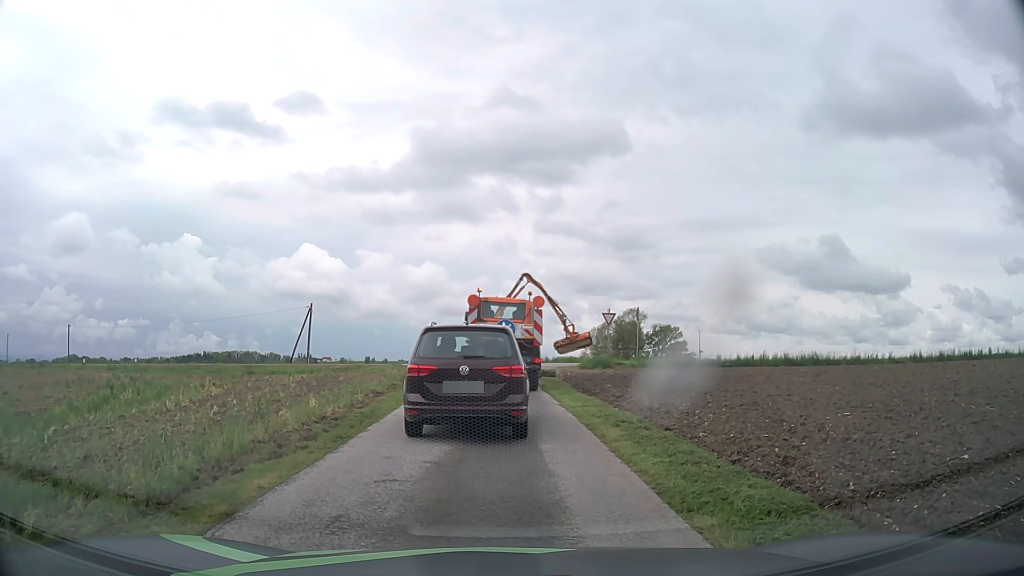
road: unclassified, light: Day
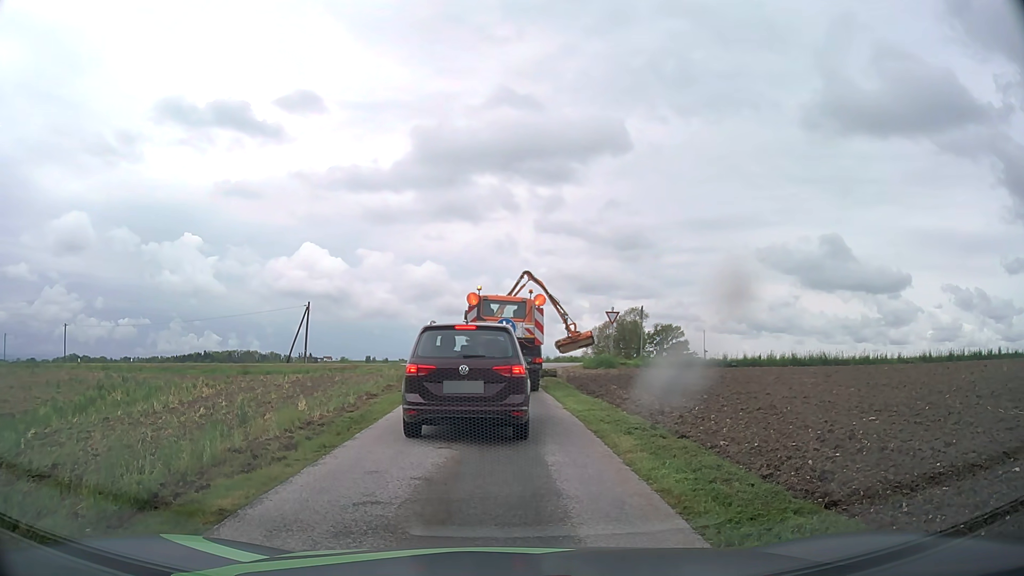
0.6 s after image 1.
(0.0, +1.0) m; -1°
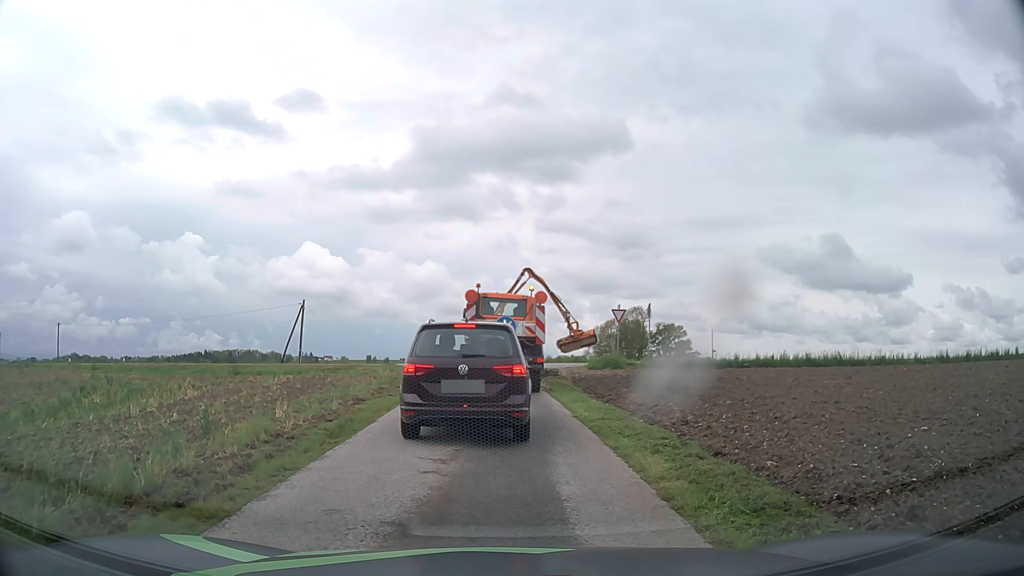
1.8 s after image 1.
(0.0, +1.7) m; +1°
